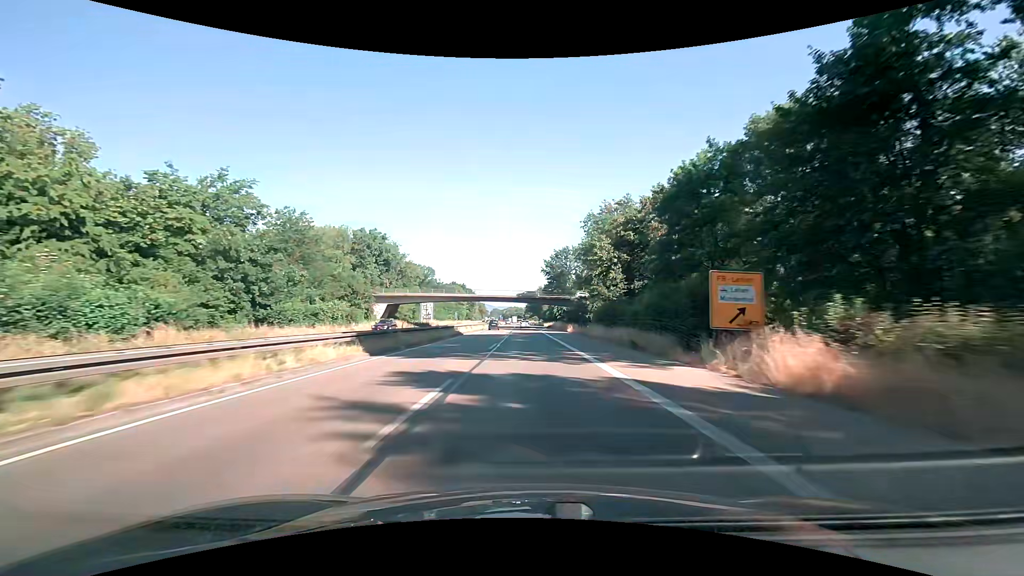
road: trunk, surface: asphalt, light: Day
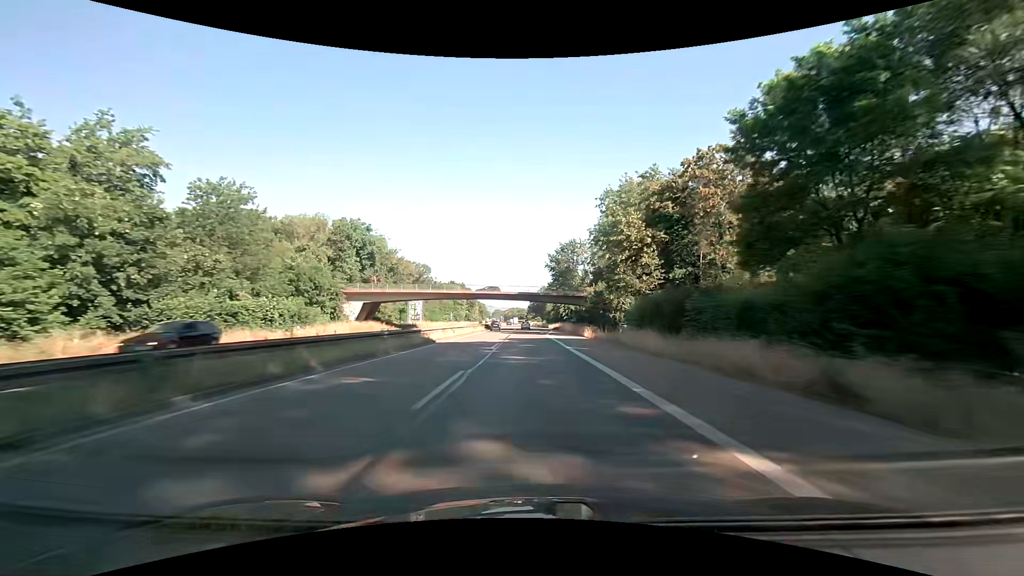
(0.0, +16.1) m; 0°
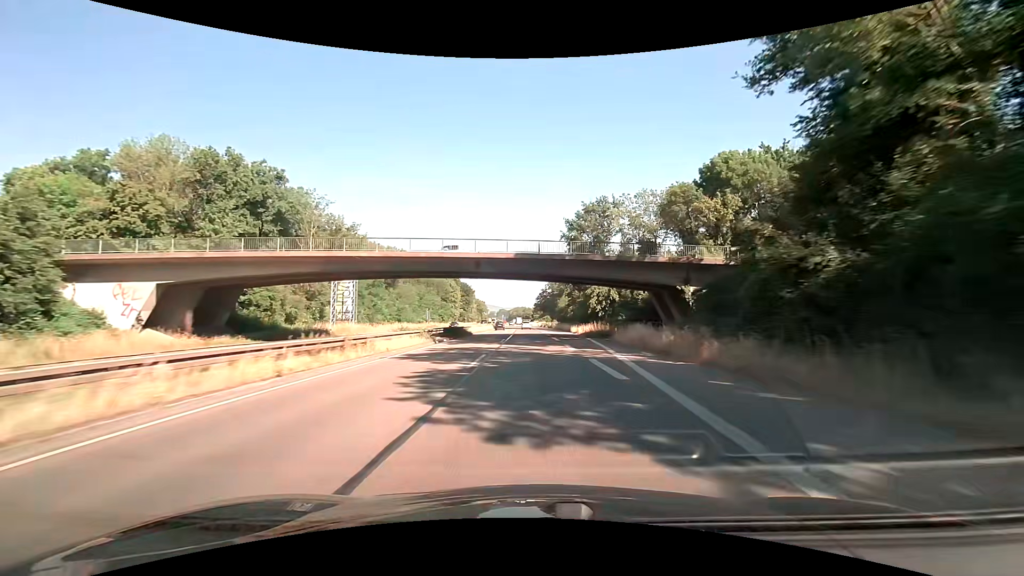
(-0.4, +48.2) m; -1°
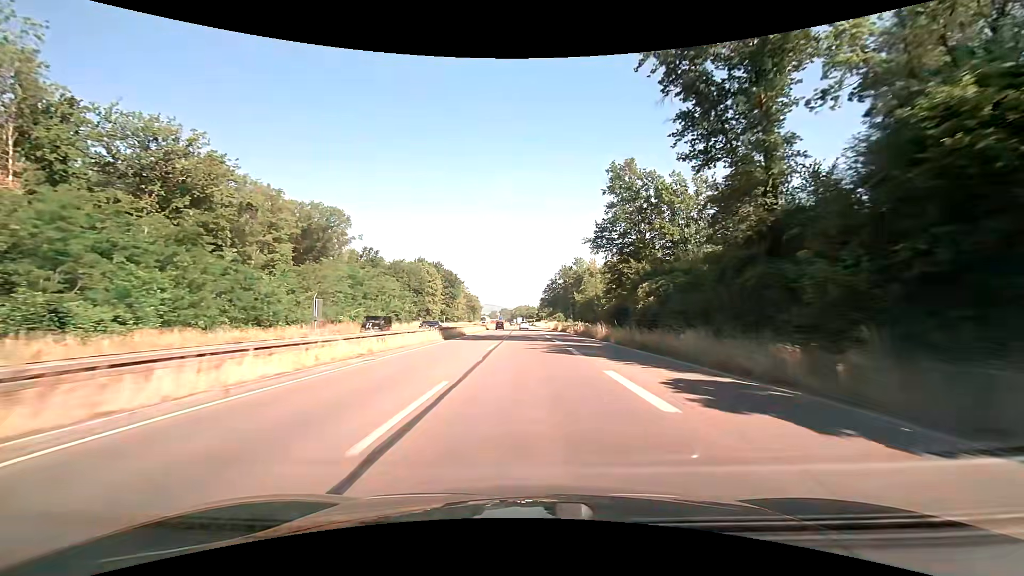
(-0.1, +64.3) m; 0°
